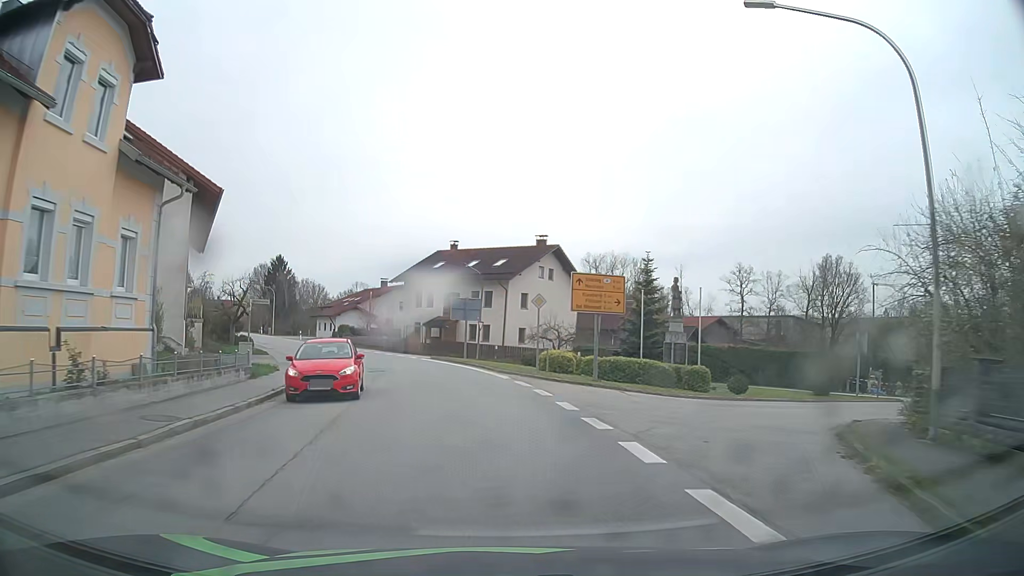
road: secondary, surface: asphalt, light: Day
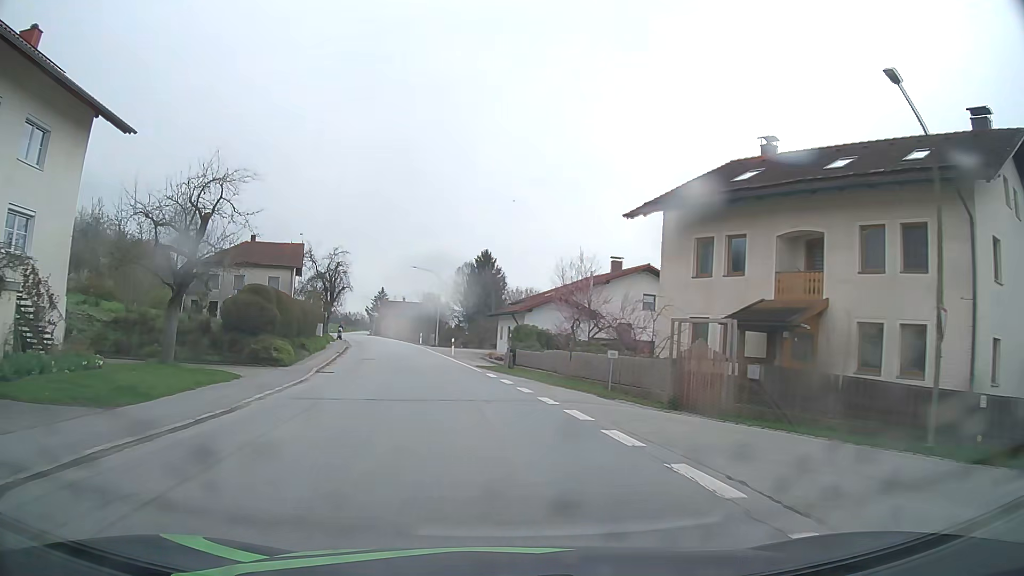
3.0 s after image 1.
(-5.9, +37.3) m; -19°
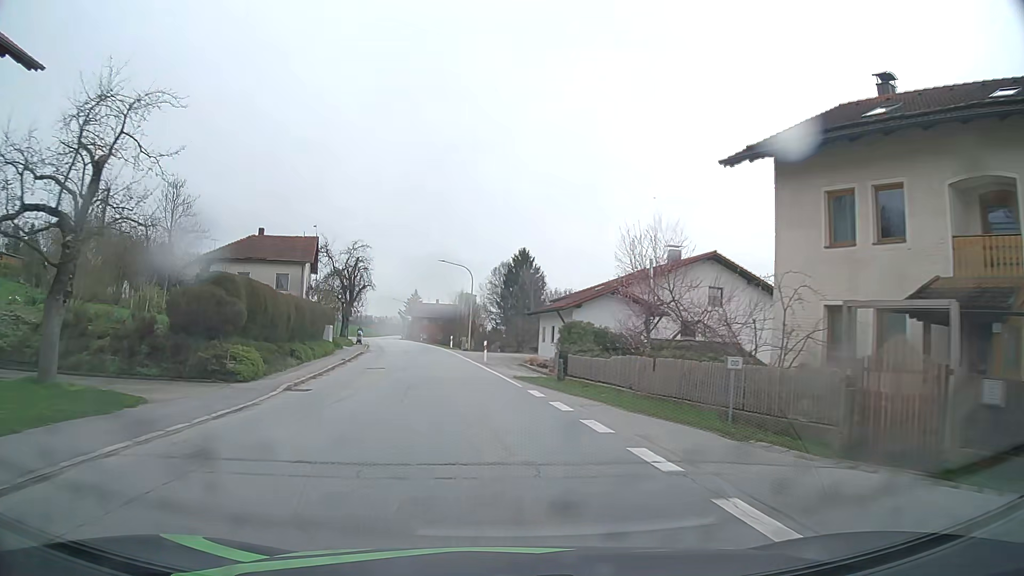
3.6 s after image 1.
(-0.2, +7.7) m; -4°
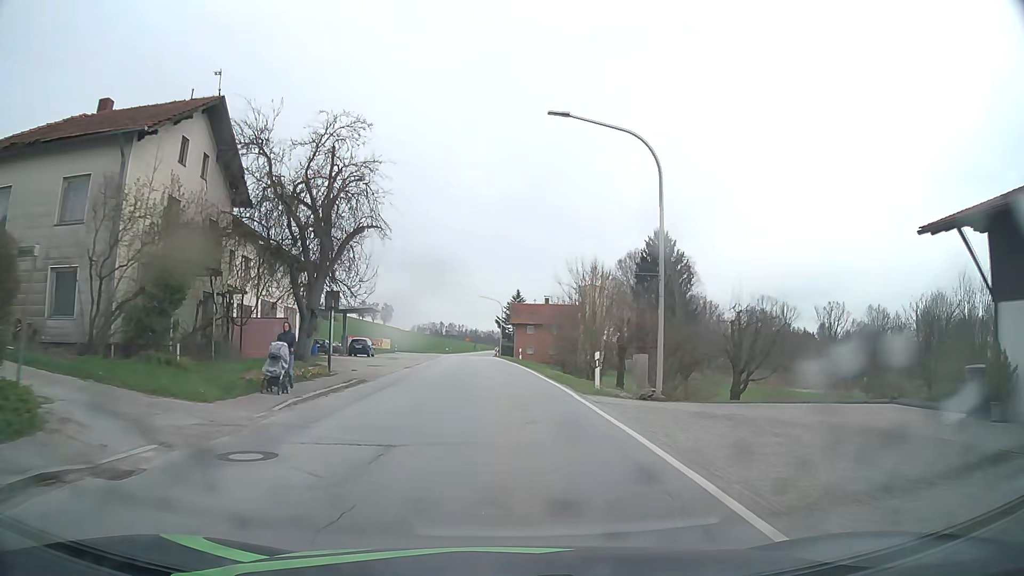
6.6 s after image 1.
(-4.0, +39.0) m; -9°
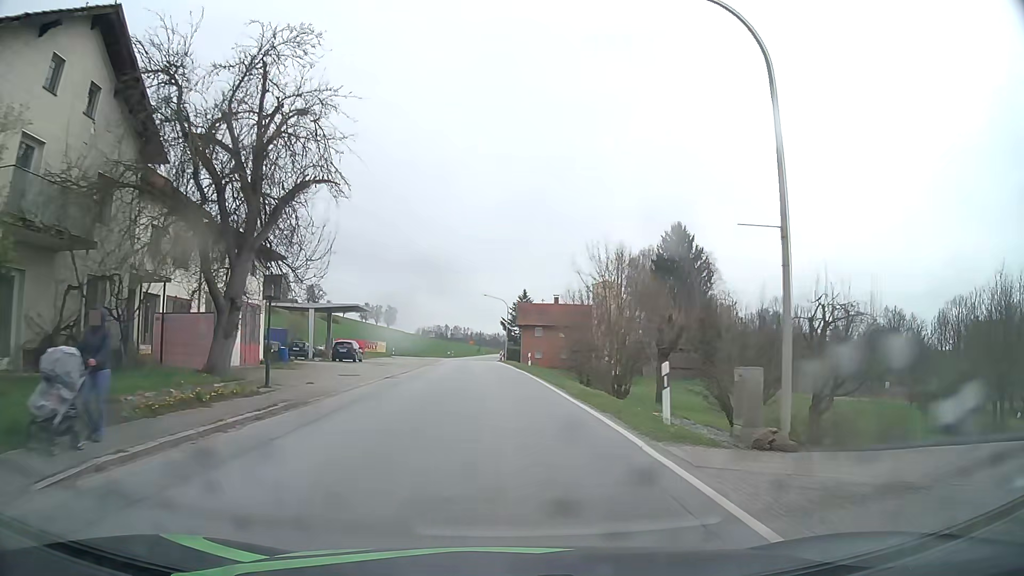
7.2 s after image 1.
(0.0, +7.7) m; -1°
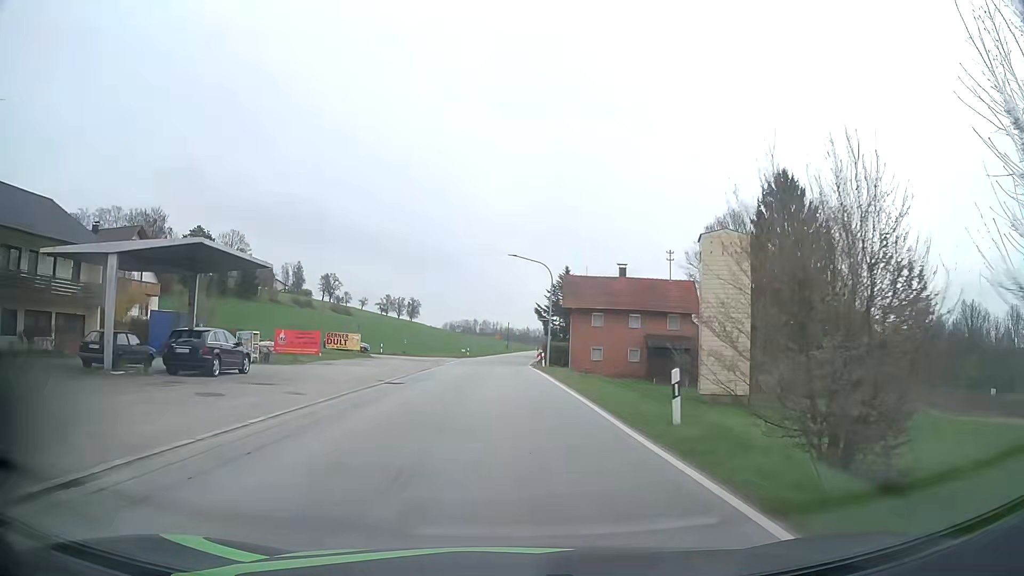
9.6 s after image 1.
(-0.8, +30.4) m; -3°
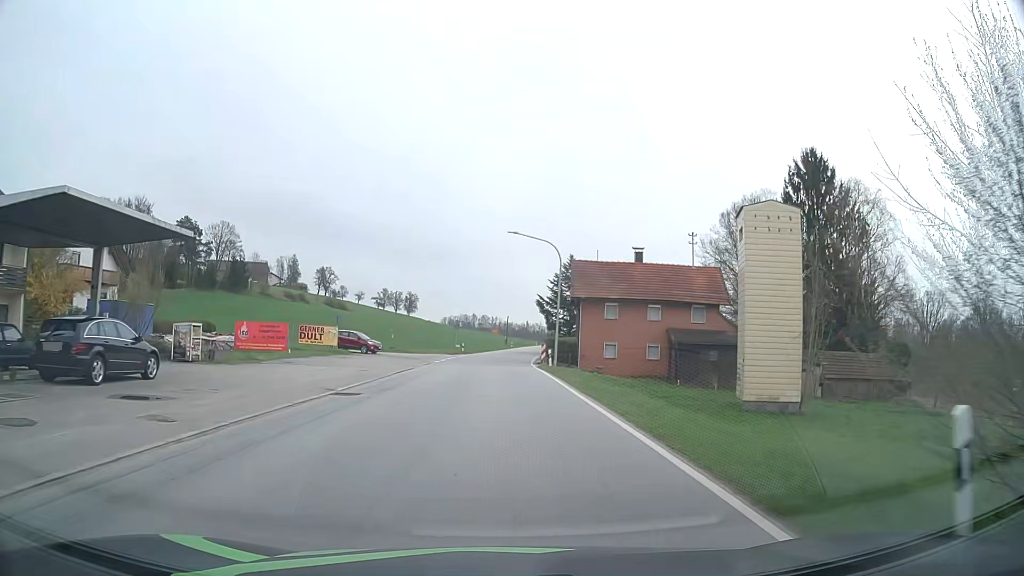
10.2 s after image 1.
(0.0, +7.3) m; +1°
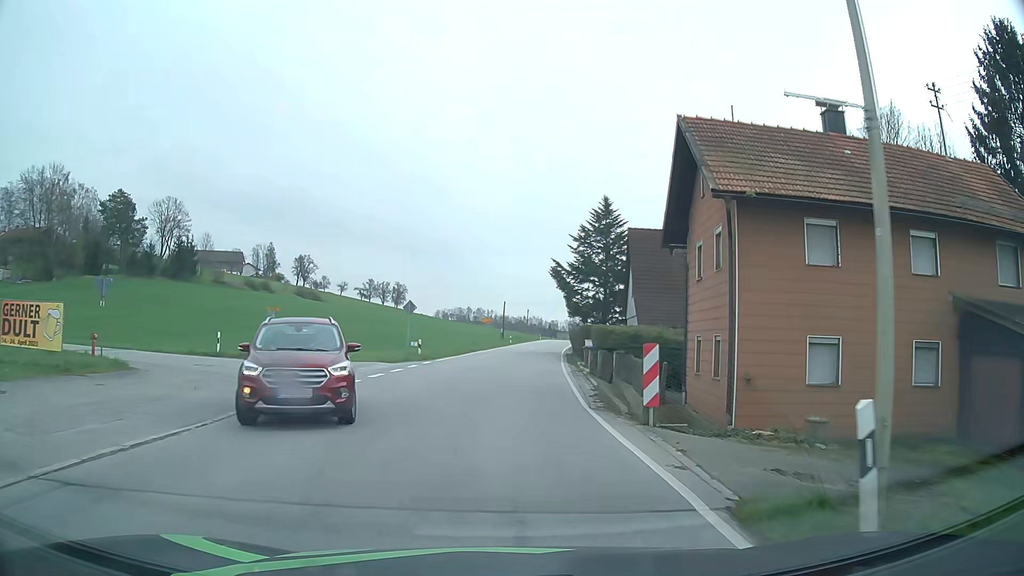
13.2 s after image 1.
(-0.2, +31.5) m; 0°
